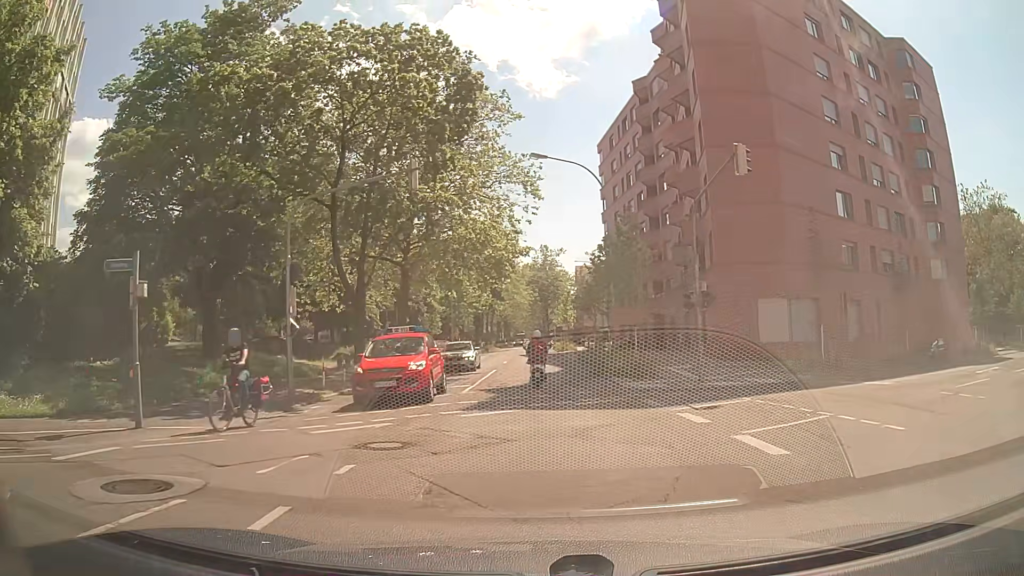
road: secondary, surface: asphalt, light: Day
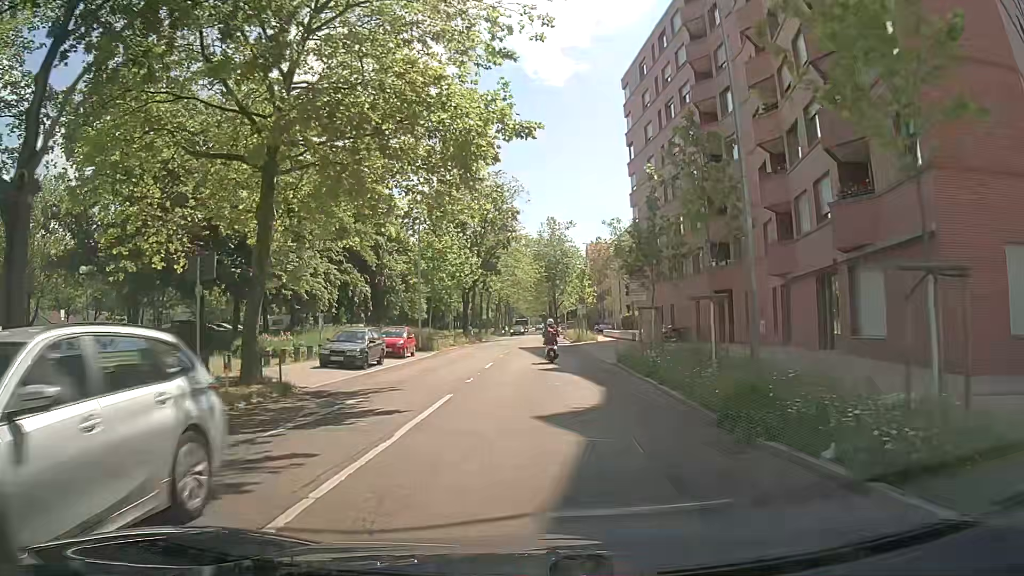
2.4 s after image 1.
(-0.2, +19.1) m; -1°
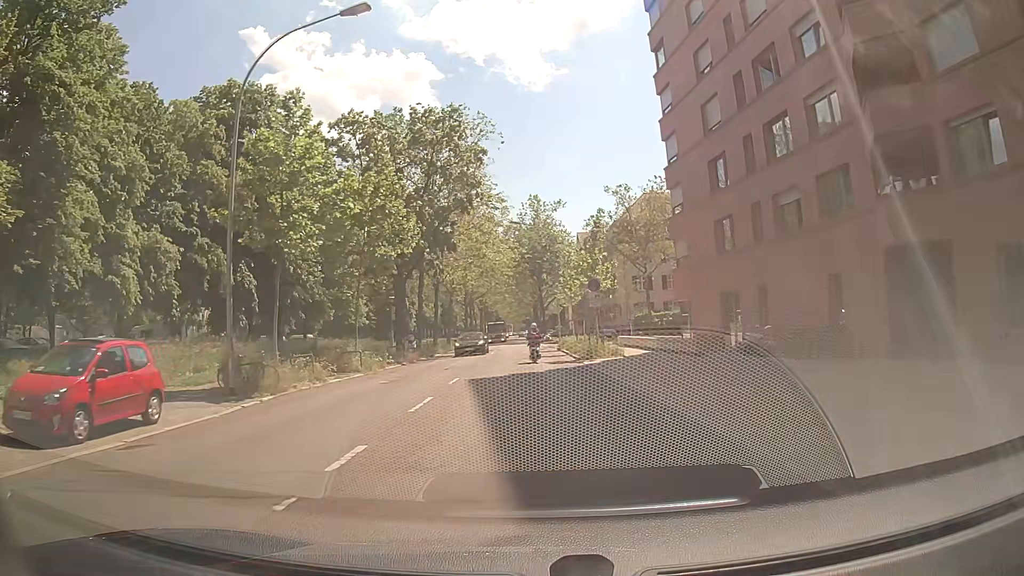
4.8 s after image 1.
(0.0, +23.9) m; +1°
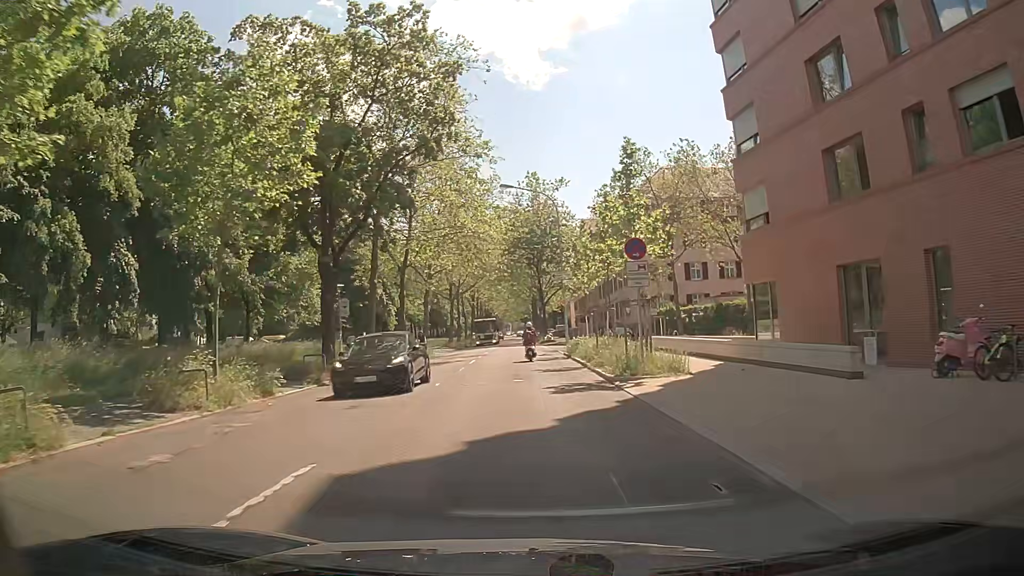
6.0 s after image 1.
(+0.2, +13.2) m; +1°
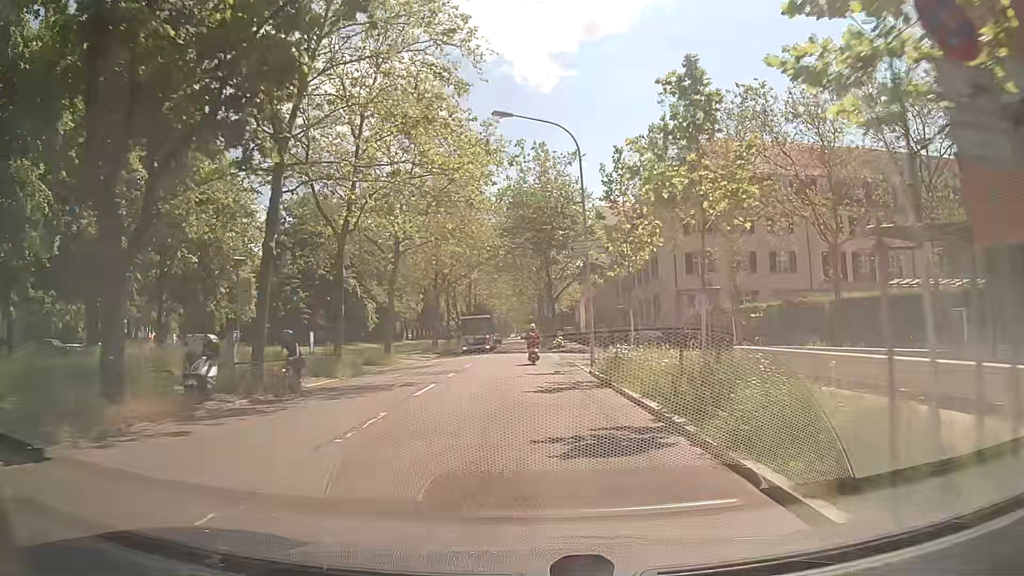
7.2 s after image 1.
(-0.4, +14.0) m; -2°
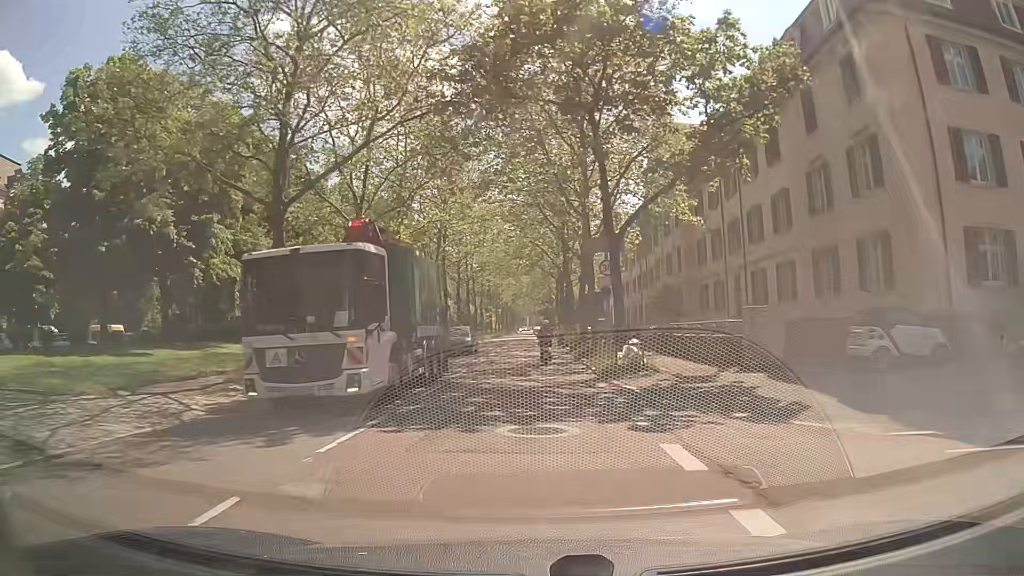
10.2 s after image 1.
(-0.2, +36.1) m; -2°
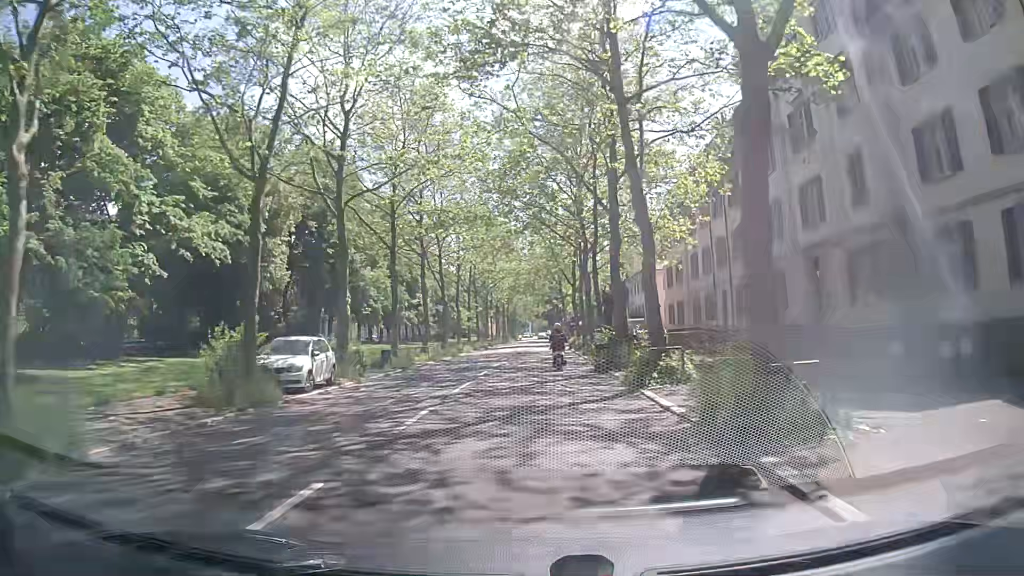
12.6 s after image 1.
(+0.4, +29.0) m; +1°
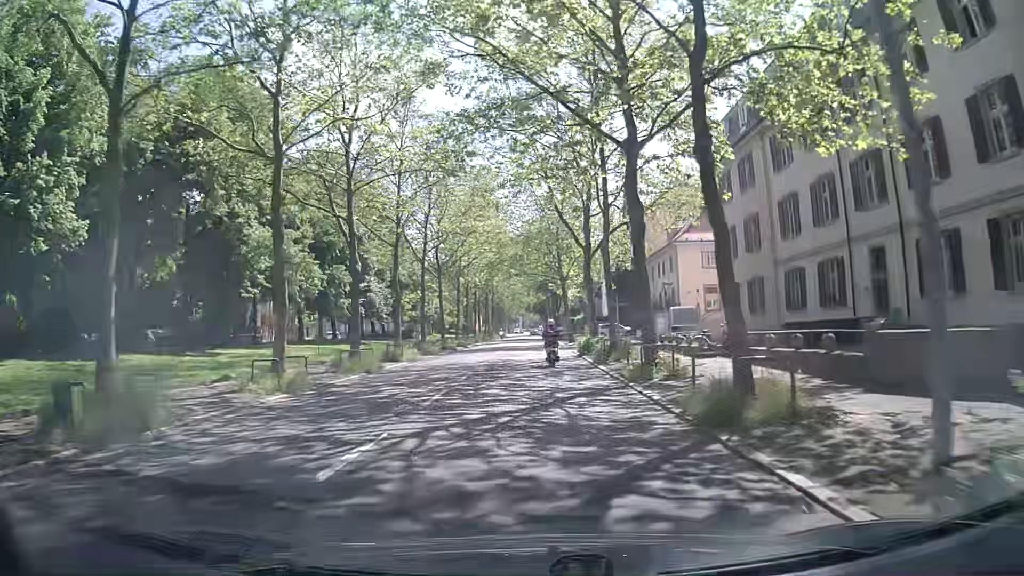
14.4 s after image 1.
(+0.1, +21.5) m; 0°
(0, +10) (0, +20) (+1, +30) (+1, +40) (+1, +50) (+1, +60) (+1, +70) (+1, +80) (+1, +90) (+1, +100) m
